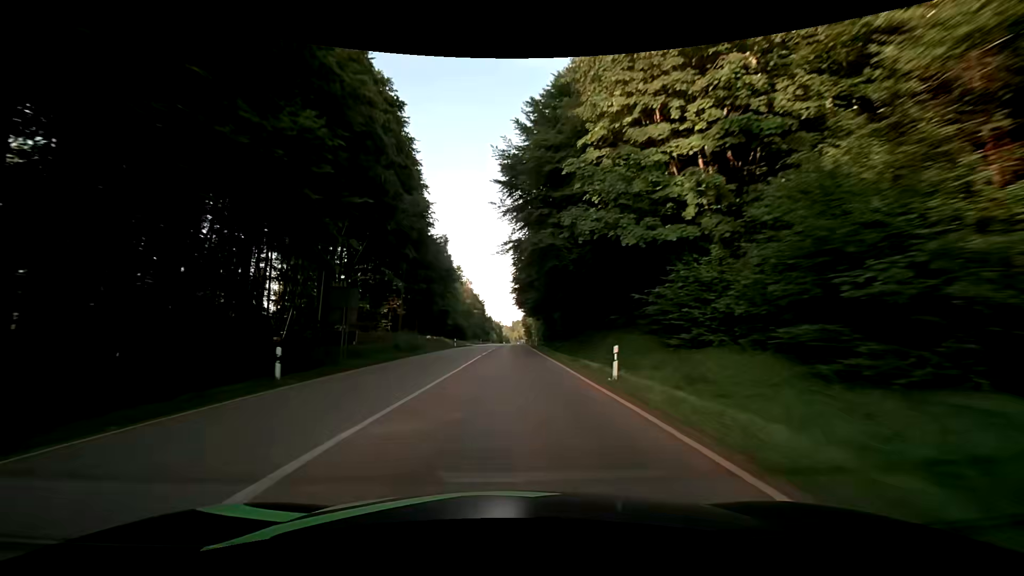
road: secondary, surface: asphalt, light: Day
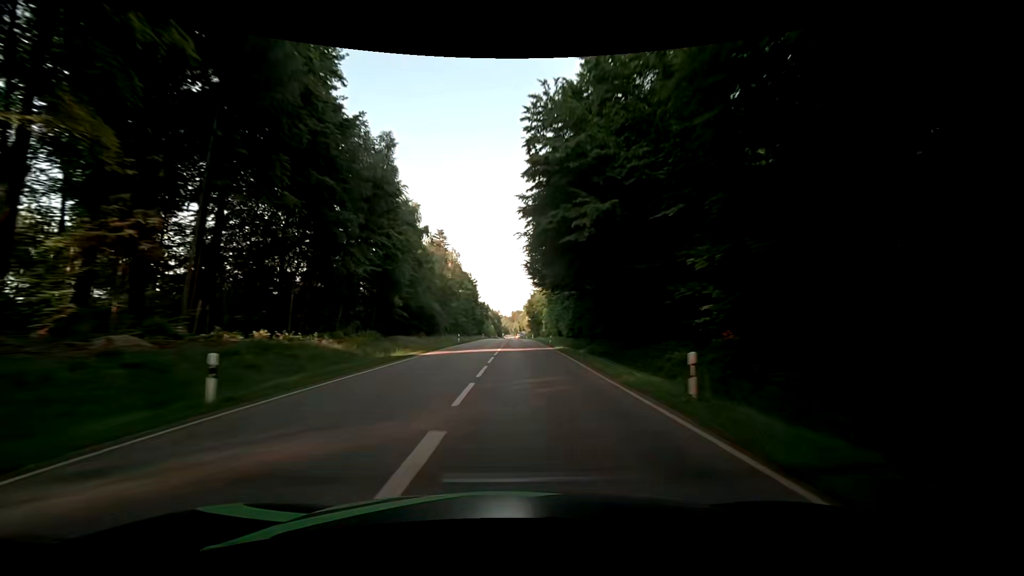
(-0.4, +47.2) m; 0°
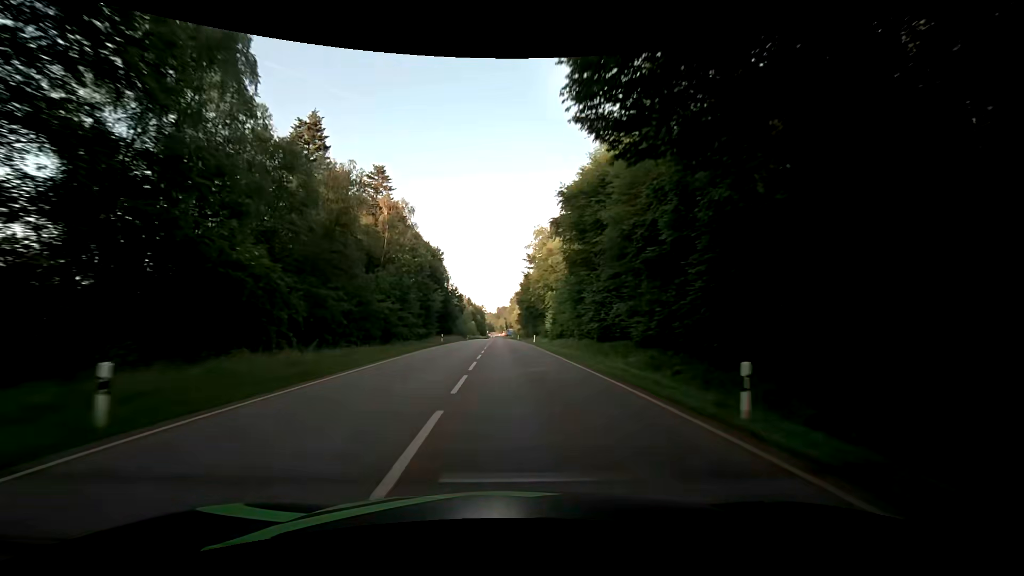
(+0.6, +46.5) m; +2°
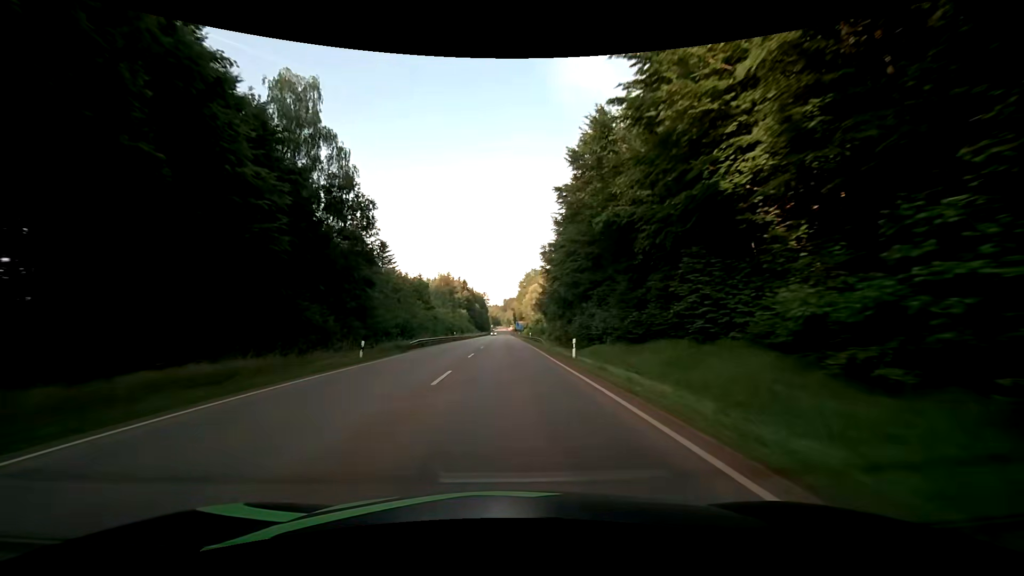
(-0.3, +76.8) m; -1°
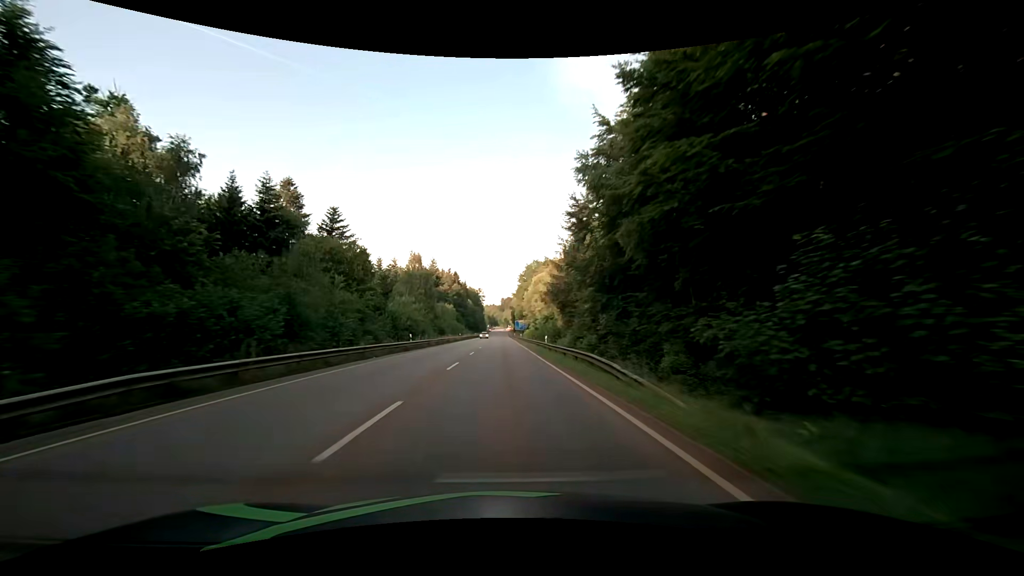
(+0.1, +30.9) m; 0°
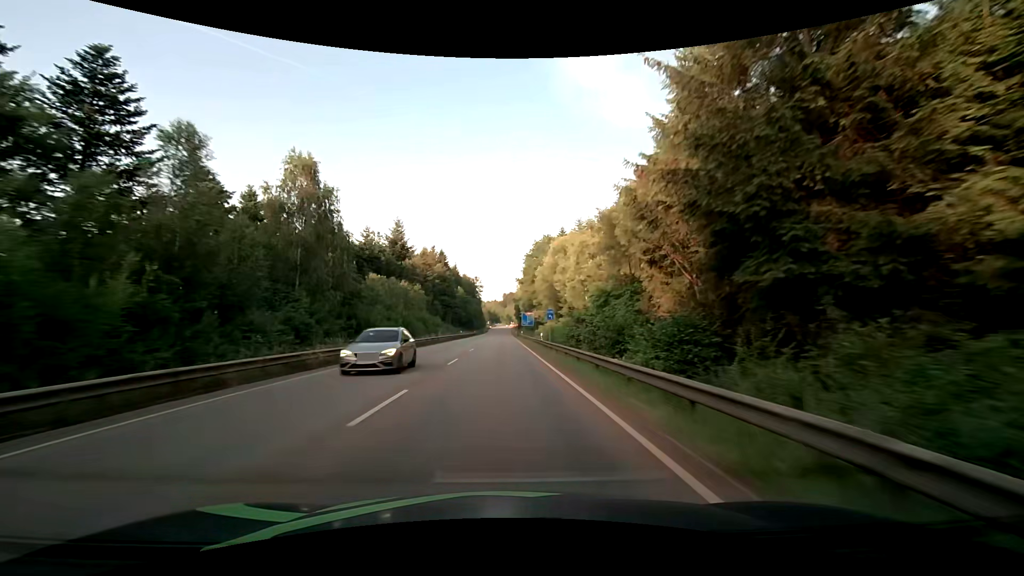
(0.0, +46.6) m; 0°
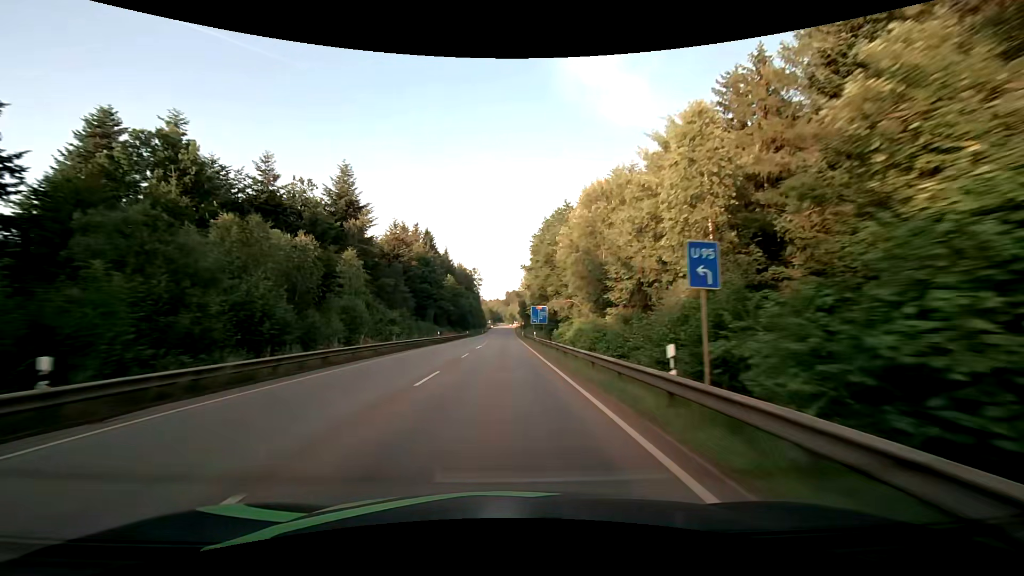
(-0.1, +31.3) m; 0°
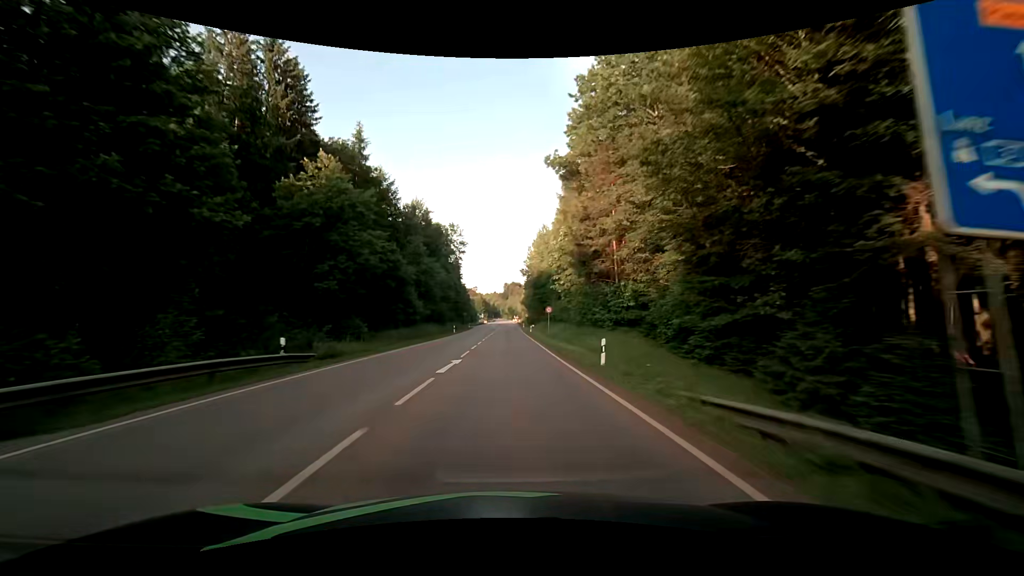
(-0.1, +76.2) m; 0°
(0, +10) (0, +20) (0, +30) (0, +40) (0, +50) (0, +60) (0, +70) (0, +80) (0, +90) (0, +100) m
